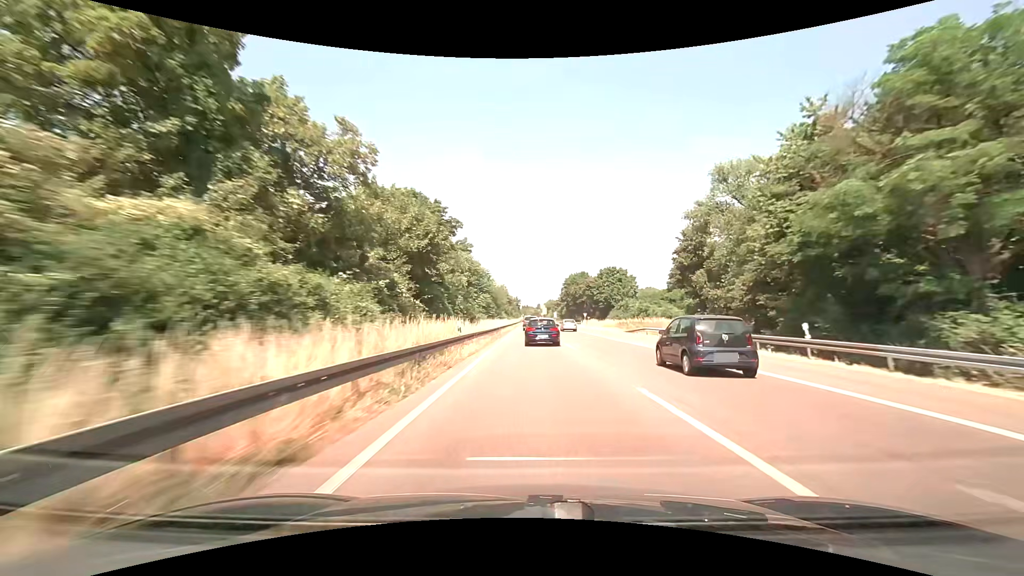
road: trunk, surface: asphalt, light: Day
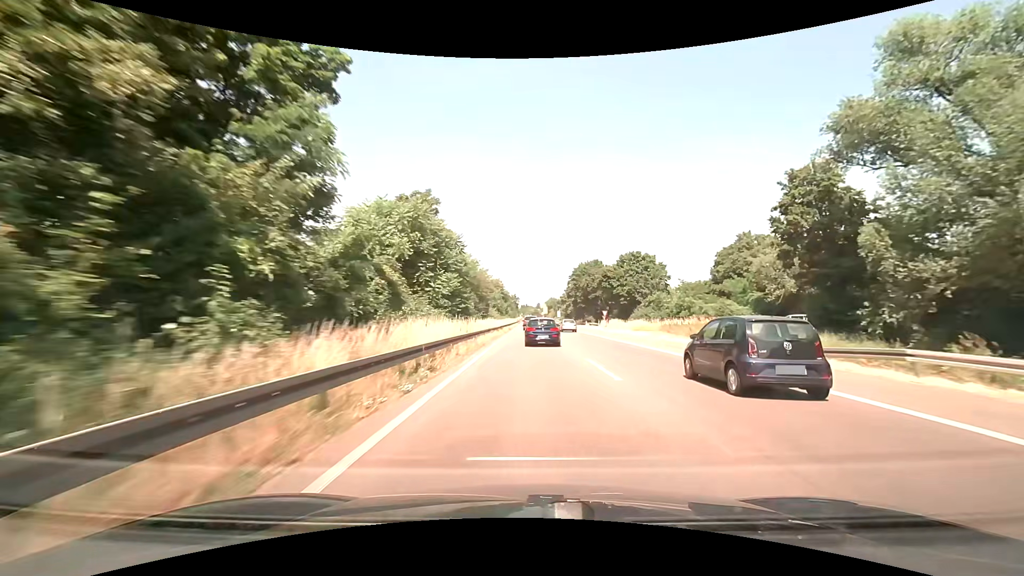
(0.0, +29.2) m; 0°
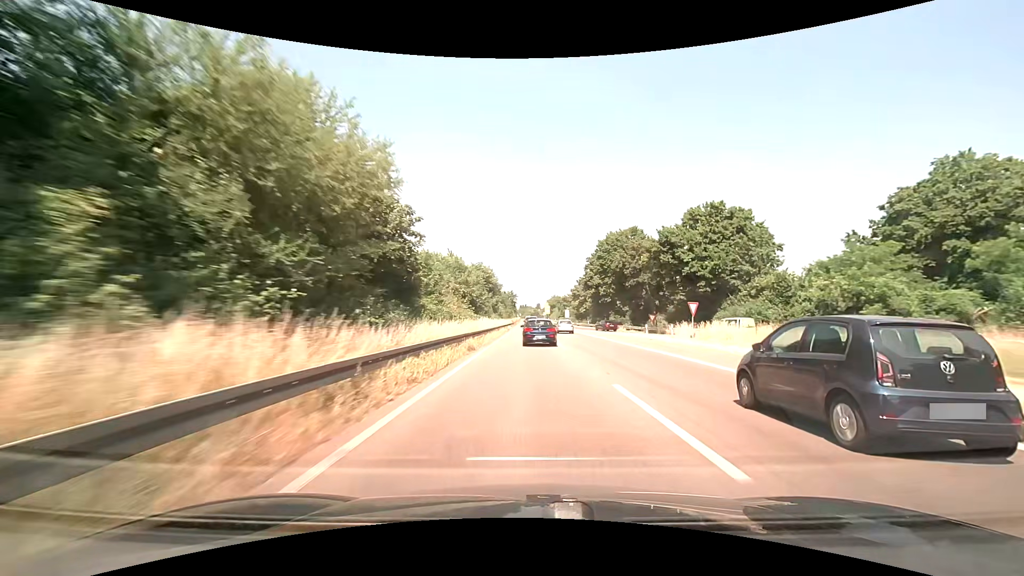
(+0.2, +43.4) m; 0°
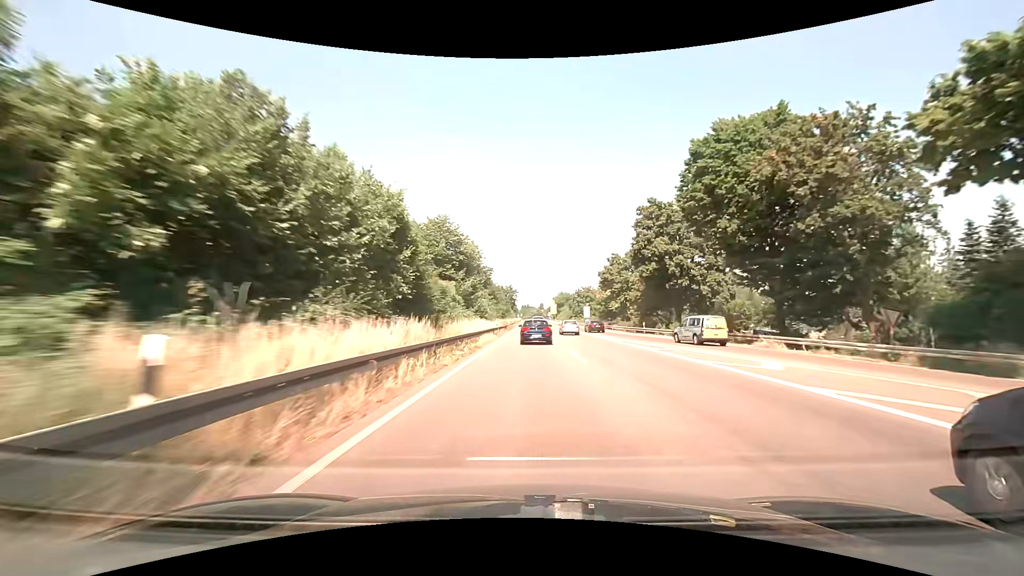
(-0.1, +43.5) m; 0°
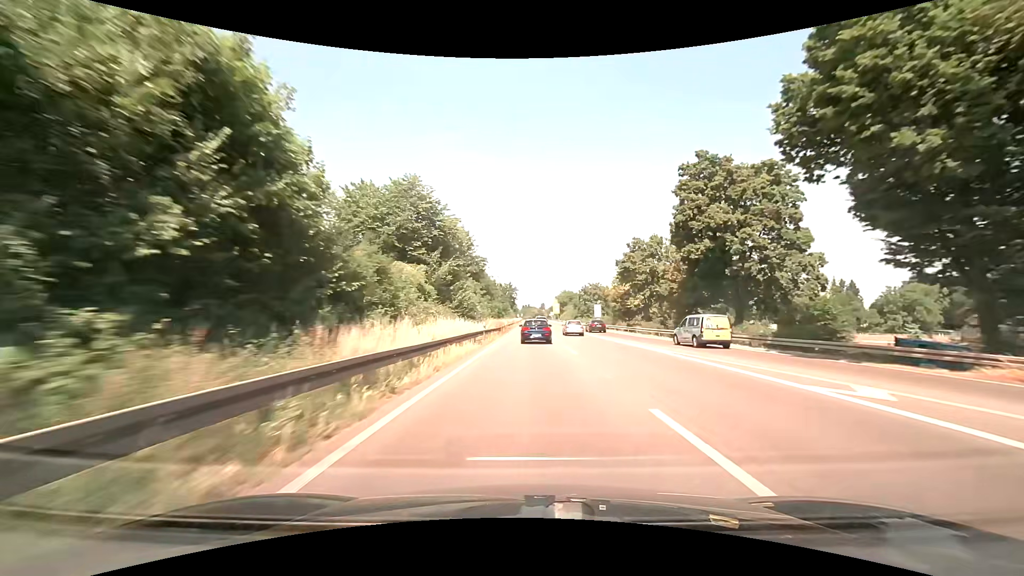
(0.0, +14.6) m; 0°
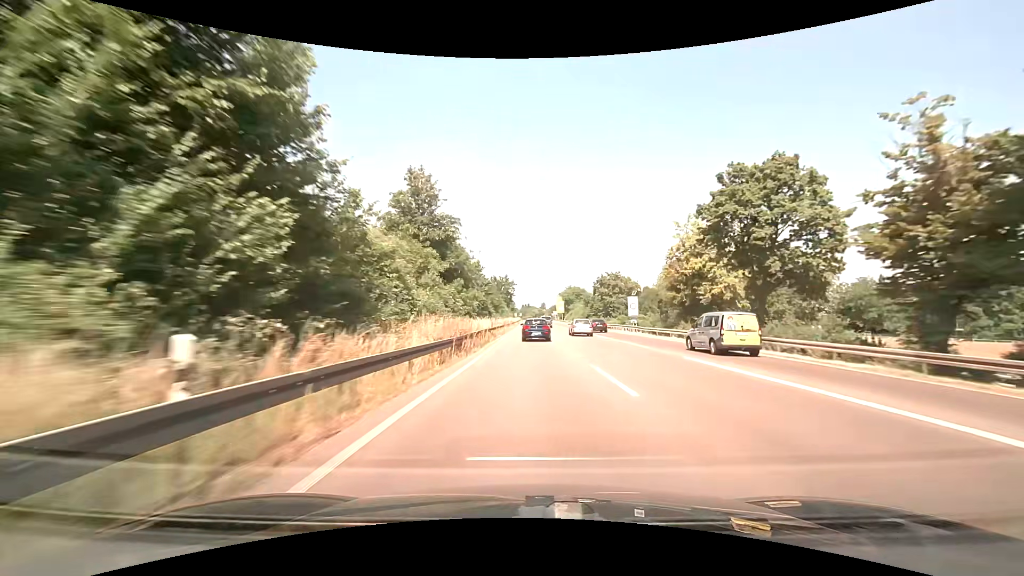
(+0.1, +29.3) m; 0°
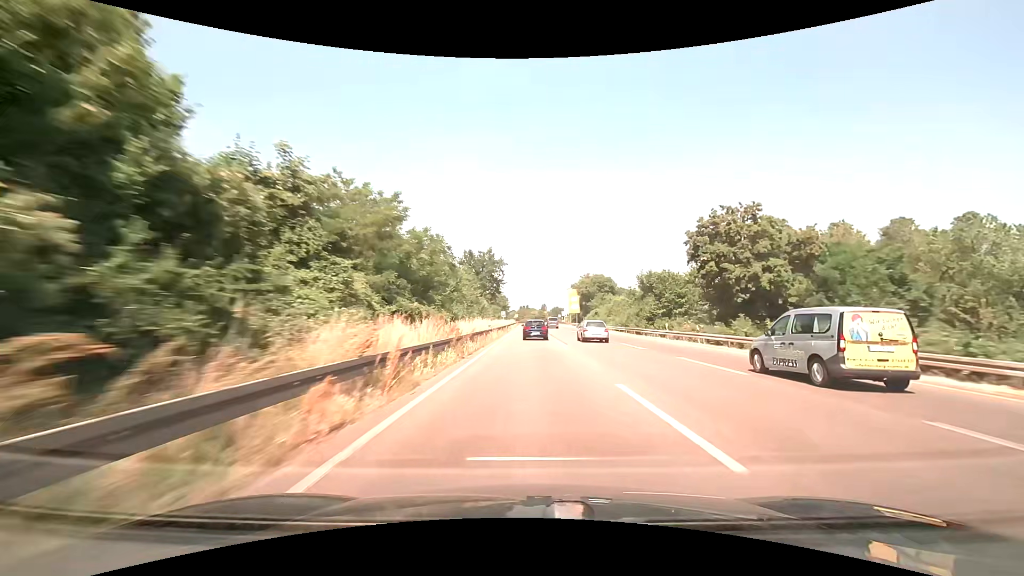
(0.0, +59.7) m; 0°
